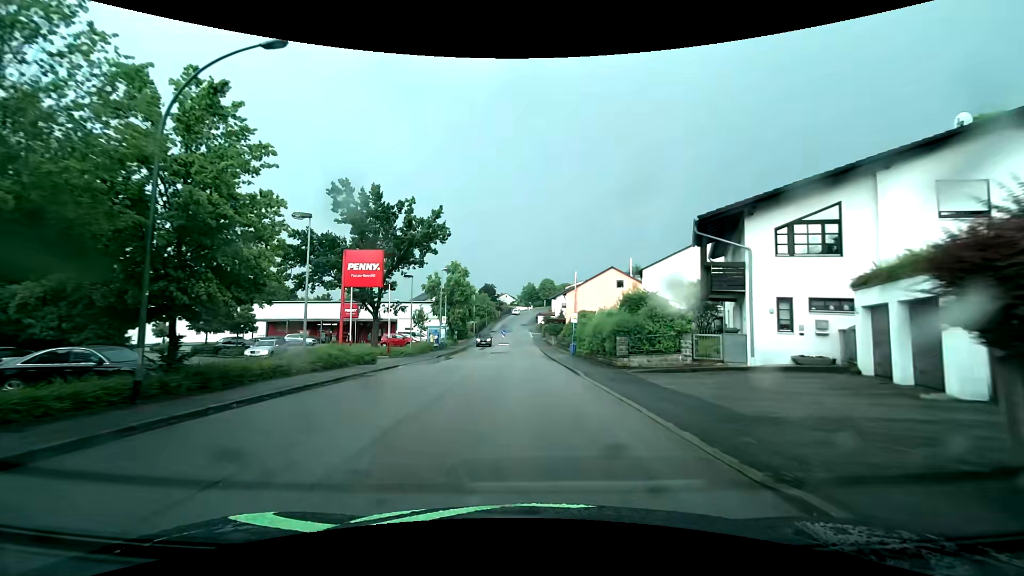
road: residential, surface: asphalt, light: Day
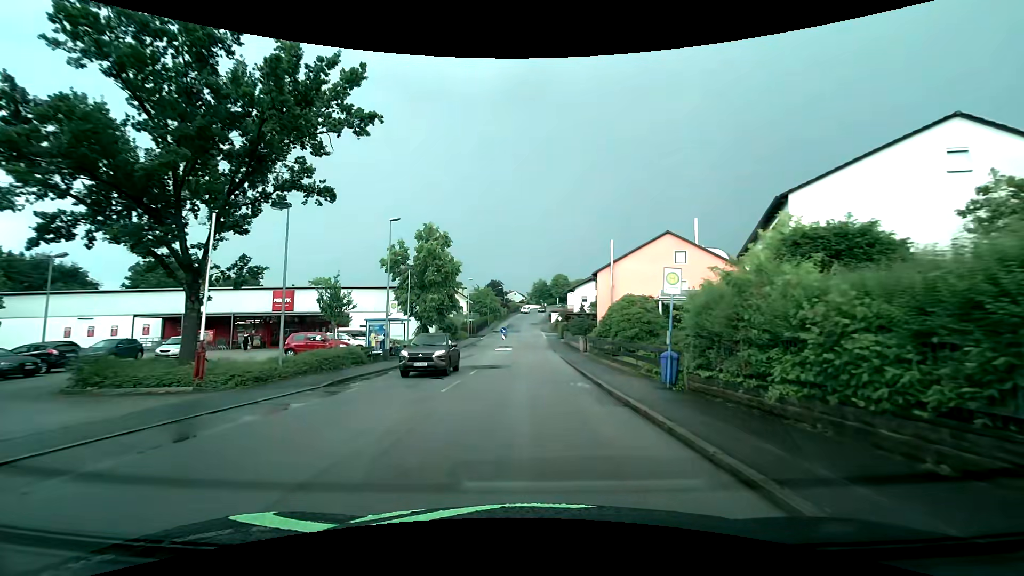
(-0.2, +22.2) m; -1°
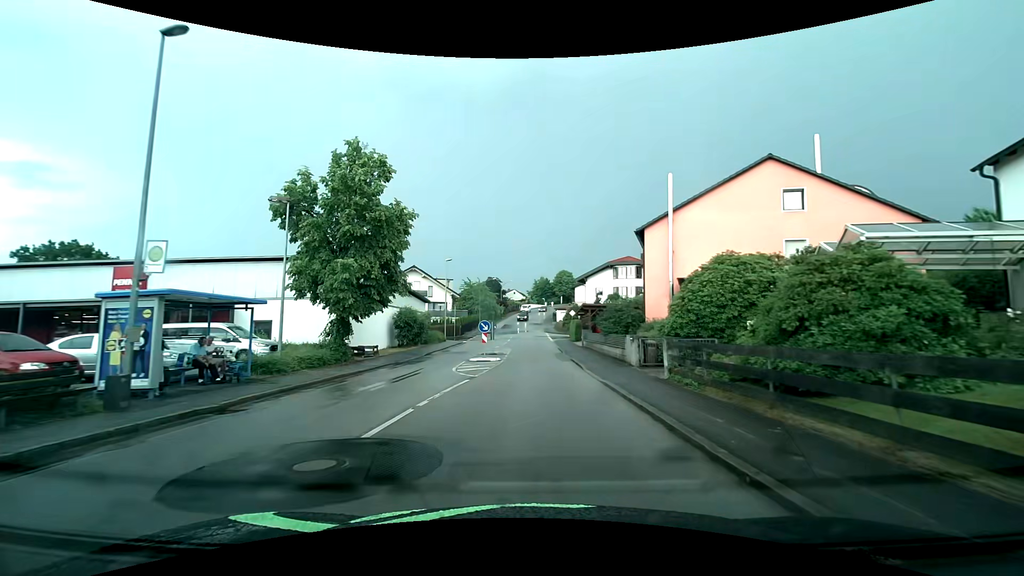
(0.0, +18.6) m; 0°
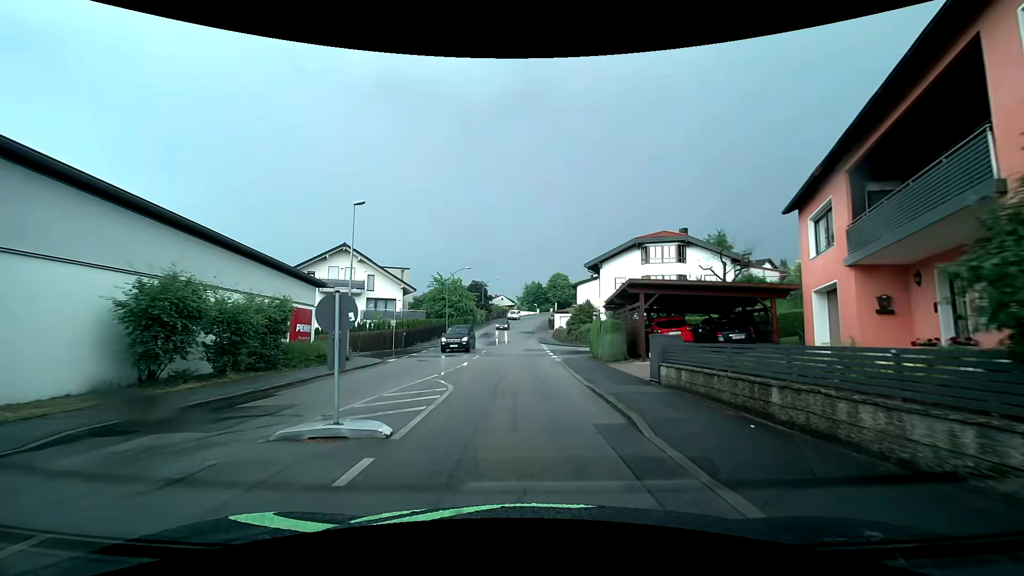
(+0.3, +23.7) m; +1°
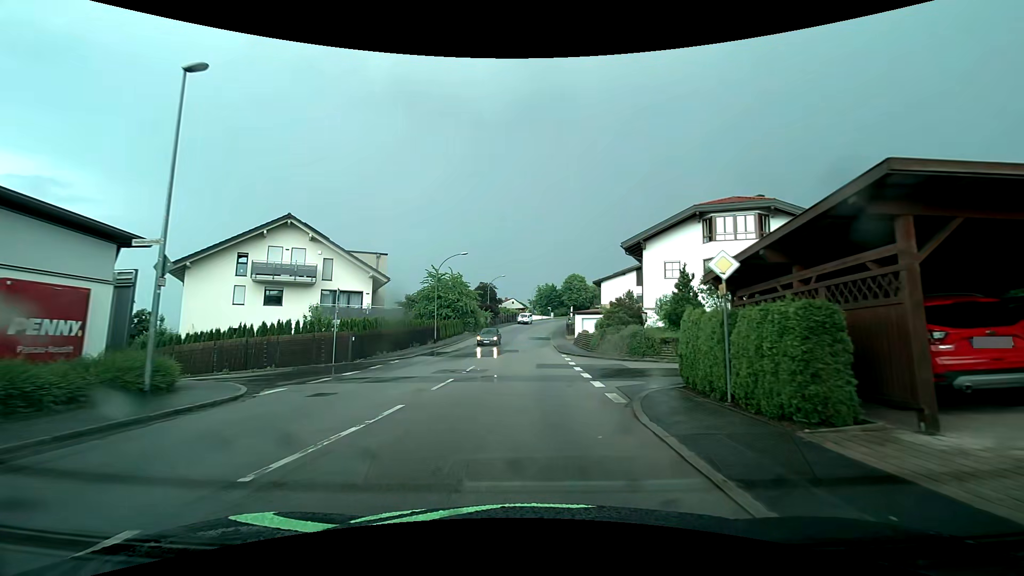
(-0.2, +13.7) m; -2°
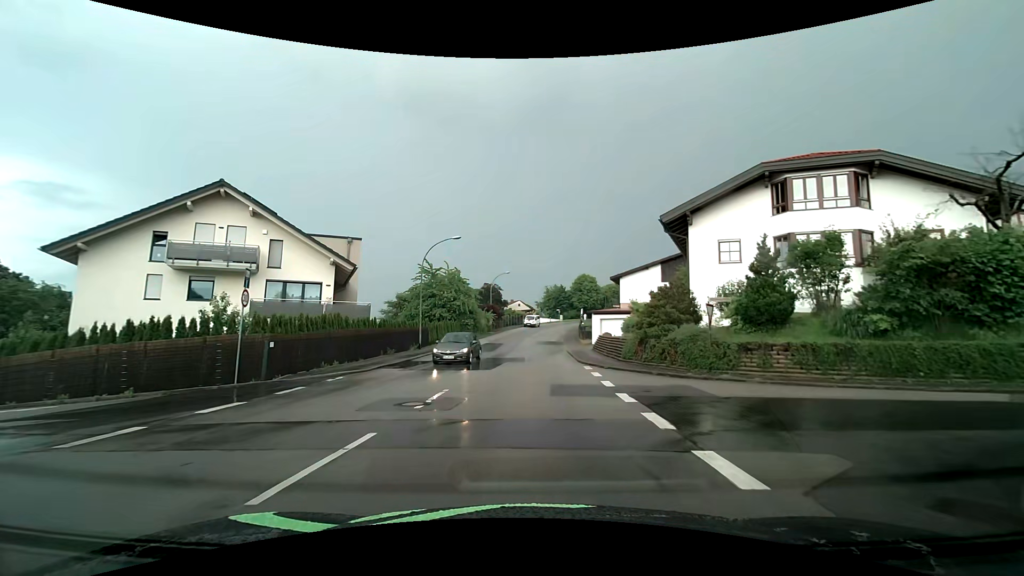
(0.0, +8.6) m; 0°
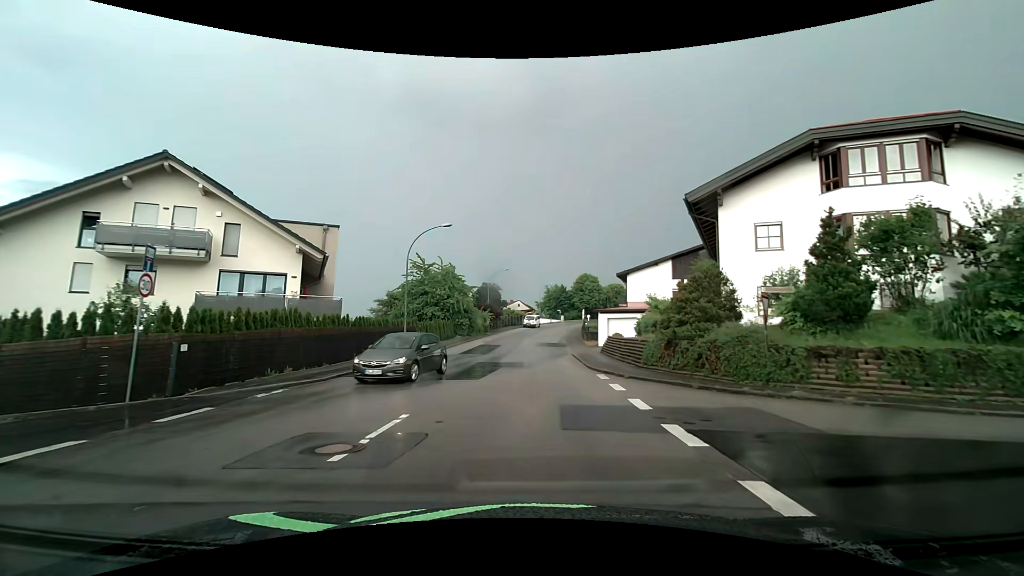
(0.0, +4.2) m; 0°
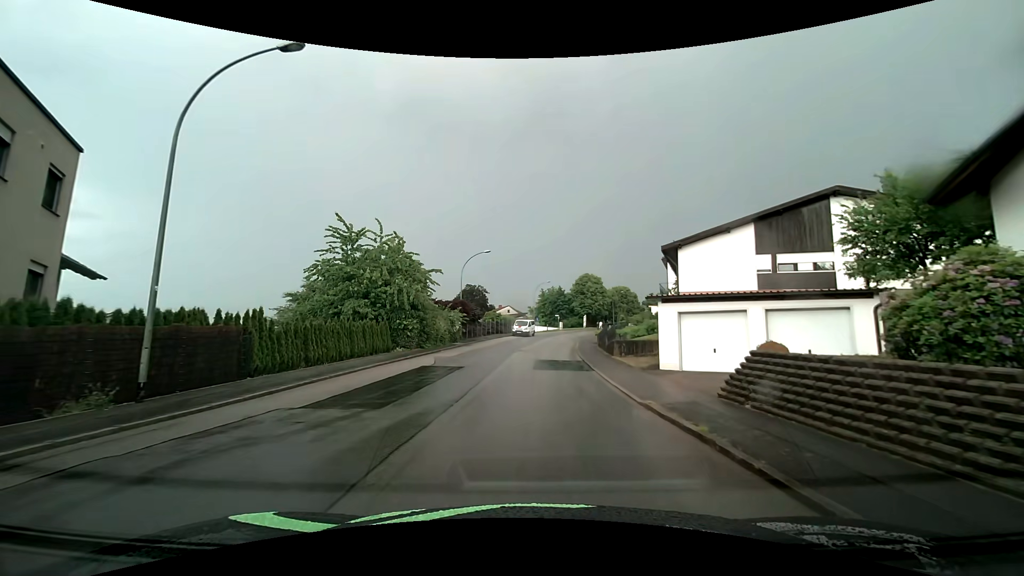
(0.0, +20.4) m; 0°
(0, +10) (0, +20) (+1, +30) (+2, +40) (+2, +50) (+4, +60) (+6, +70) (+9, +79) (+13, +88) (+17, +98) m
